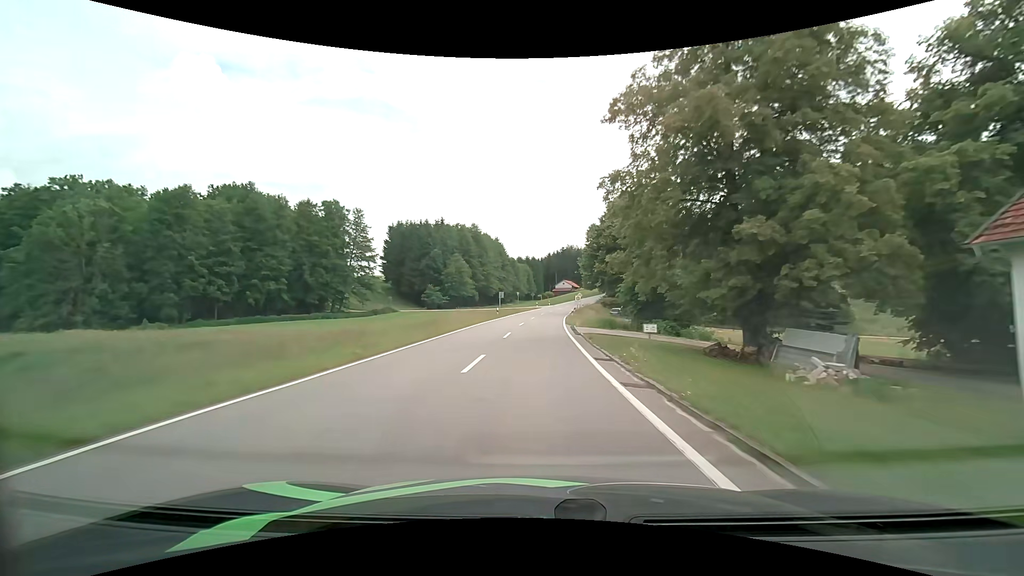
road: tertiary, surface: asphalt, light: Day
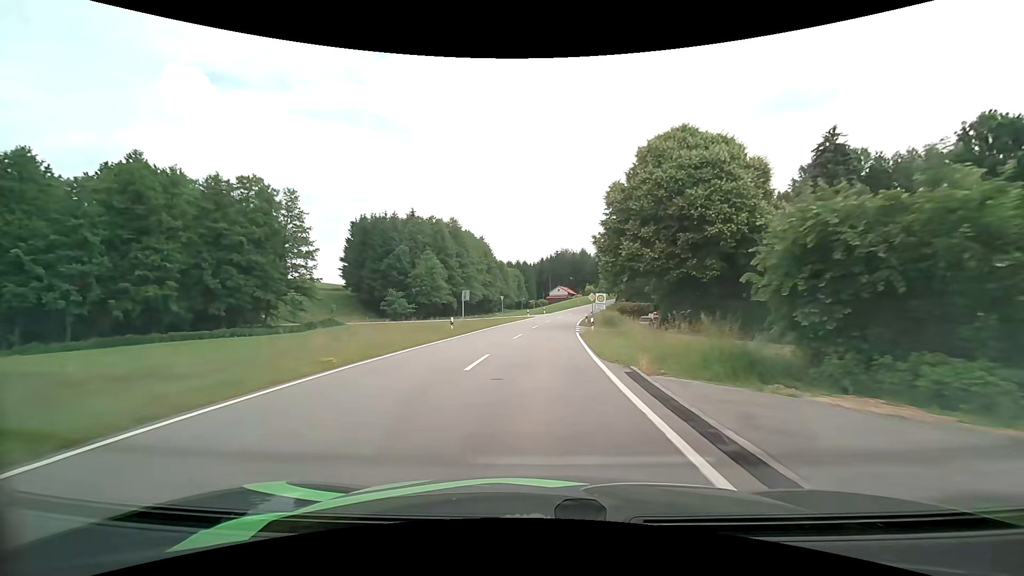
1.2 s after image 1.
(+0.1, +24.1) m; +1°
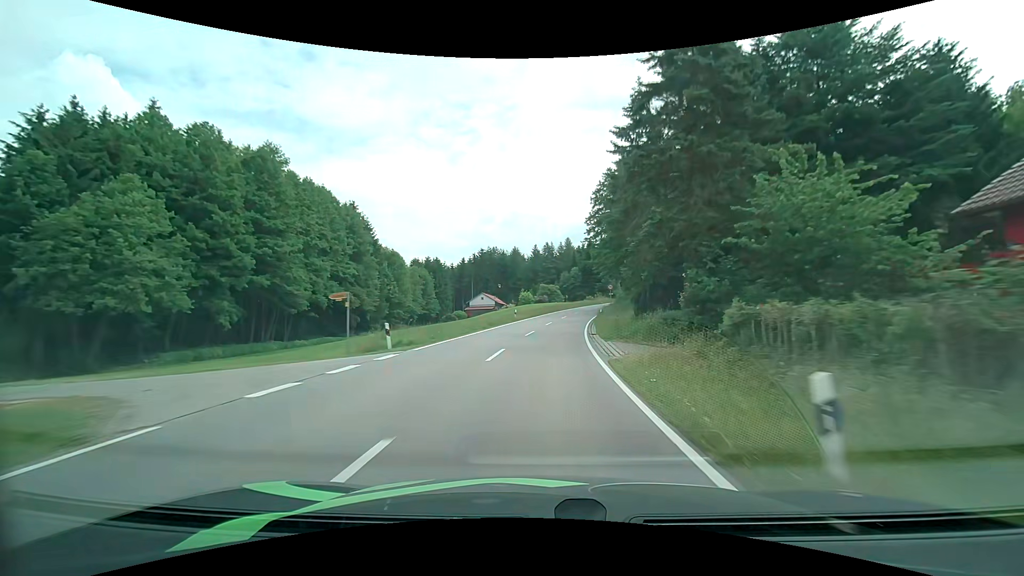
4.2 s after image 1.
(+3.3, +59.2) m; +8°
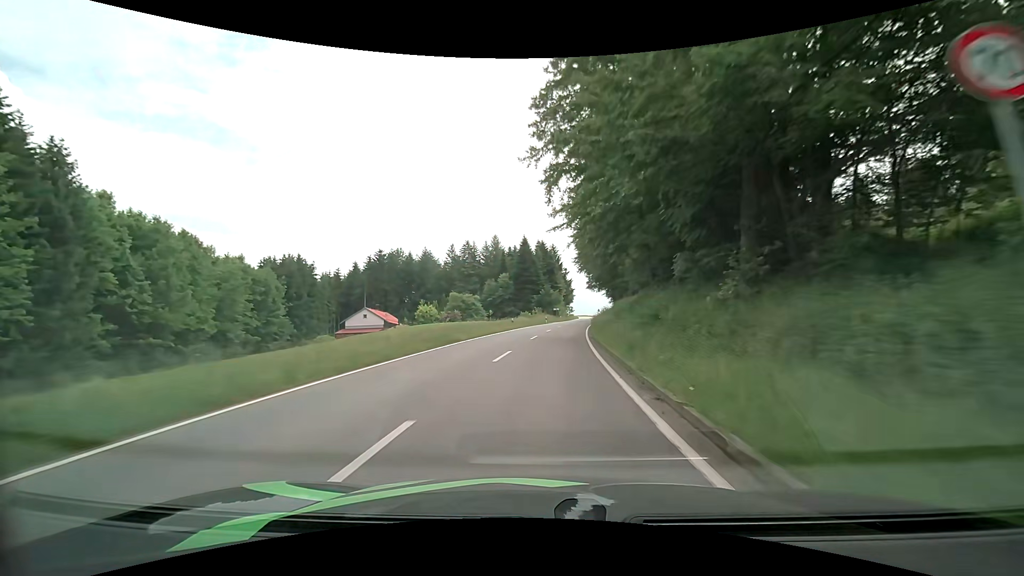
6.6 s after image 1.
(+3.9, +48.4) m; +8°
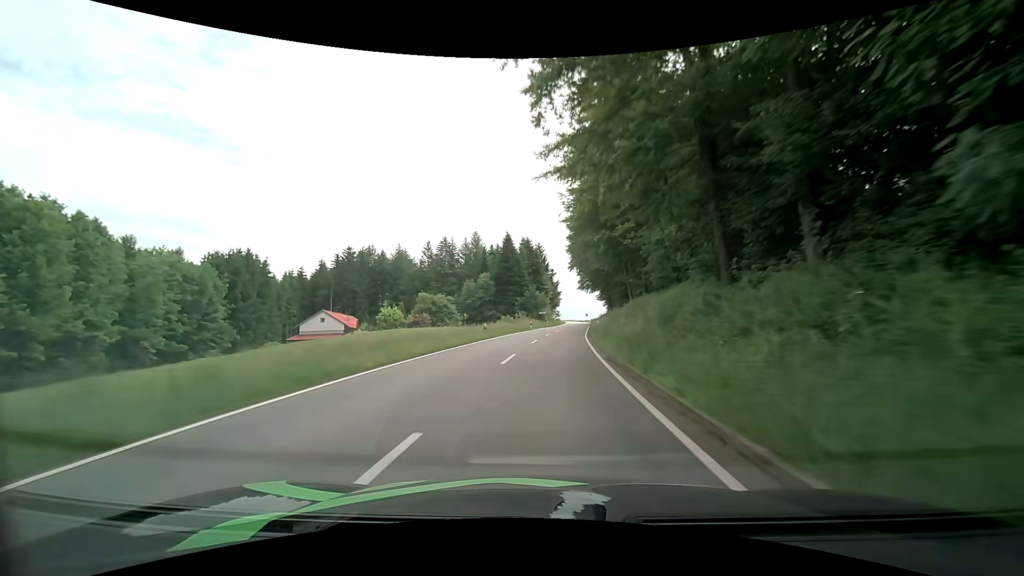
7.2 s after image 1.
(+0.2, +12.3) m; +2°
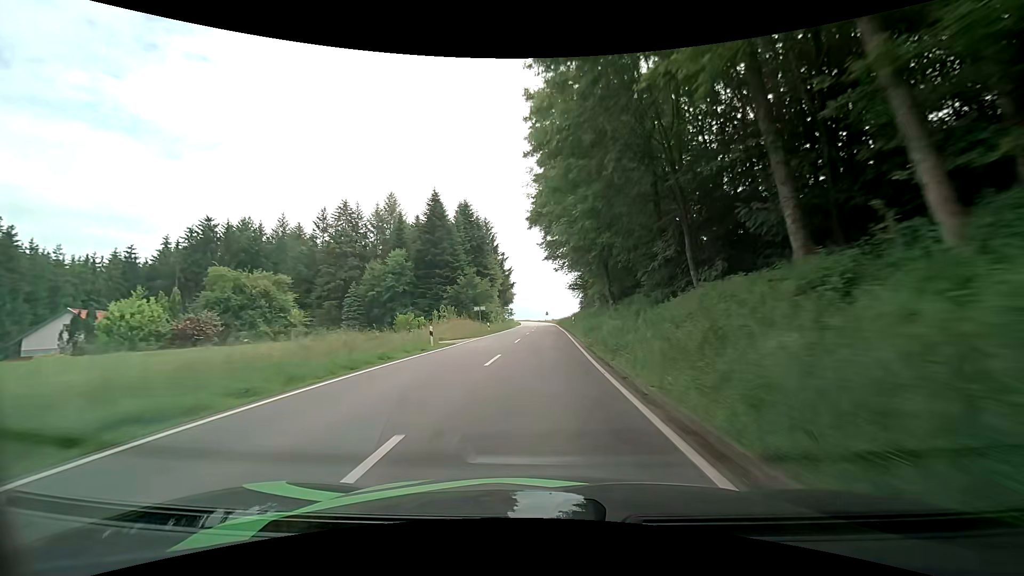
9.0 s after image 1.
(+1.7, +37.7) m; +5°
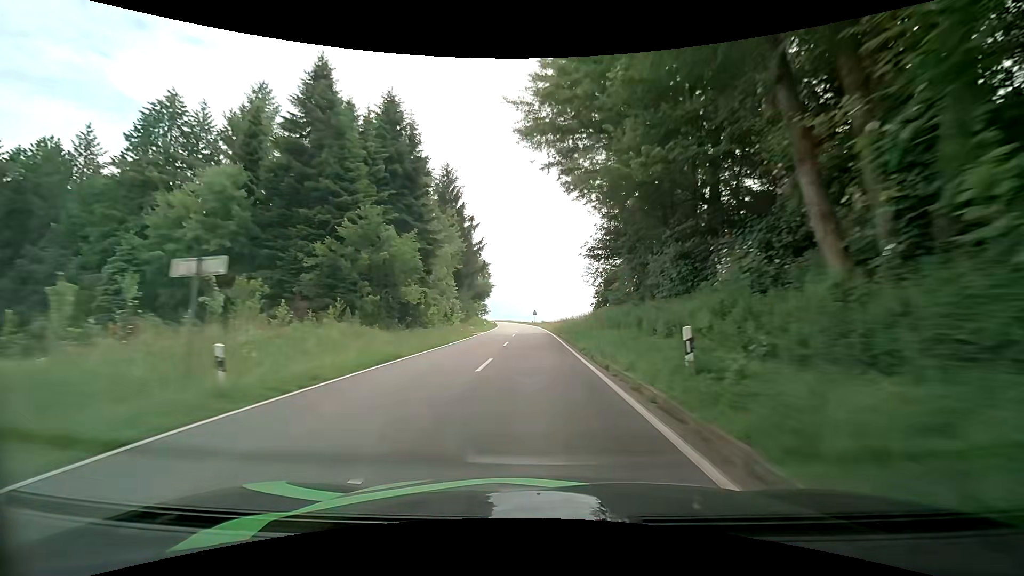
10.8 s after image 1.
(+0.3, +38.6) m; 0°
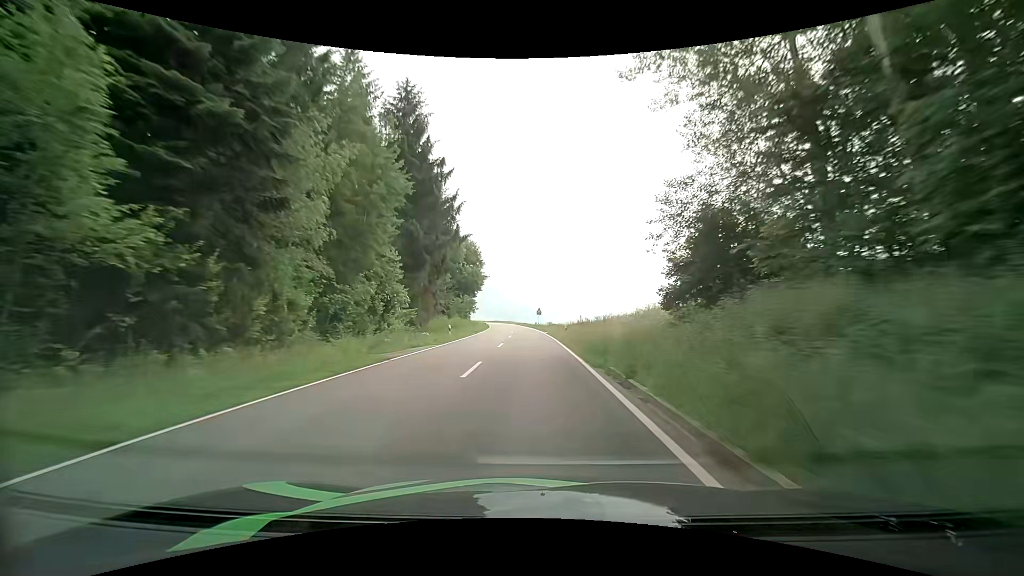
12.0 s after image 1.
(+0.3, +26.2) m; +1°
(0, +10) (0, +20) (0, +30) (-1, +40) (-1, +50) (-2, +60) (-3, +70) (-4, +80) (-4, +90) (-6, +100) m
